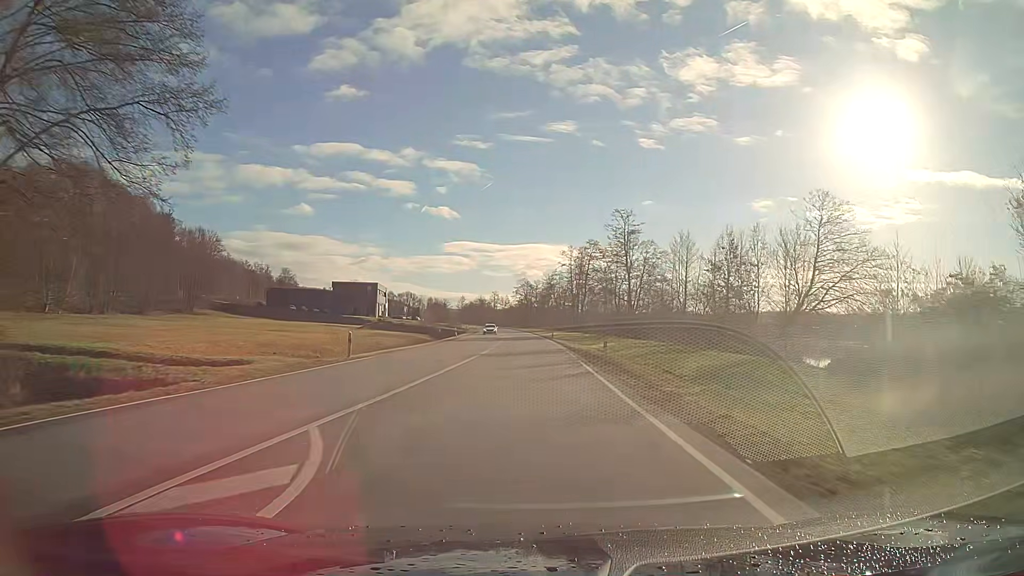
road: primary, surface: asphalt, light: Day
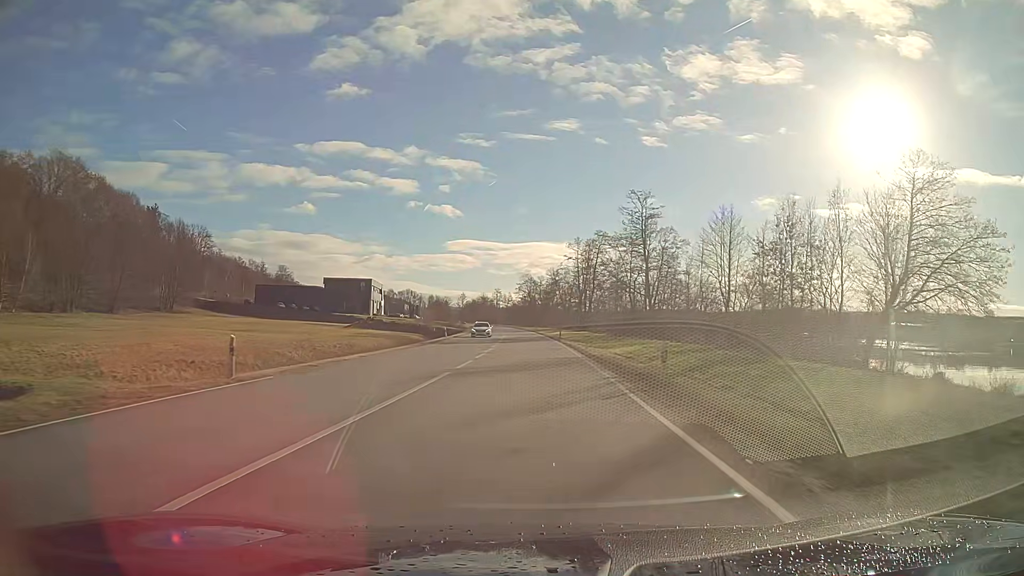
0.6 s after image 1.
(0.0, +11.3) m; 0°
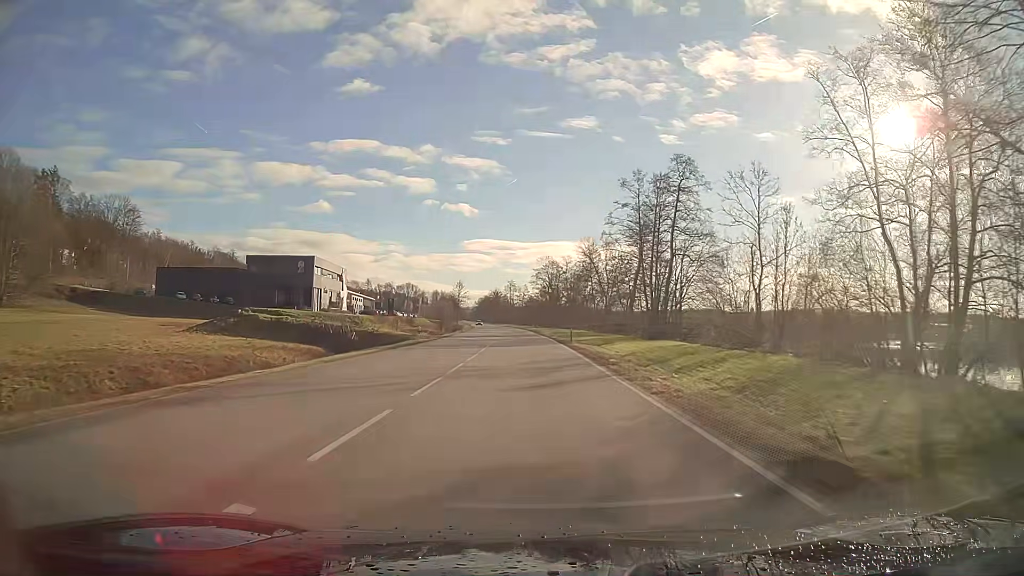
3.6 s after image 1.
(-0.9, +61.4) m; -2°
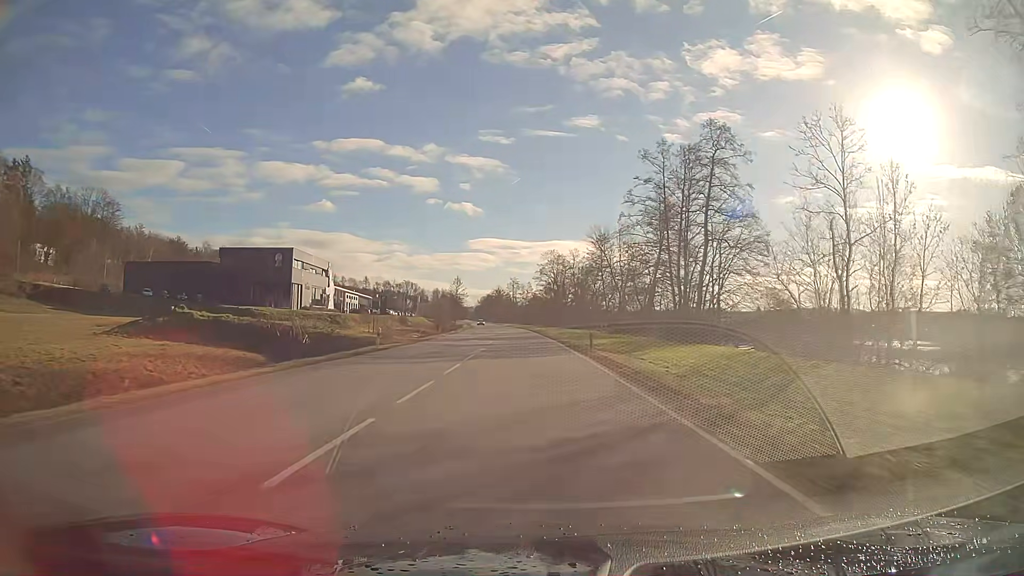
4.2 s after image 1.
(0.0, +12.9) m; 0°
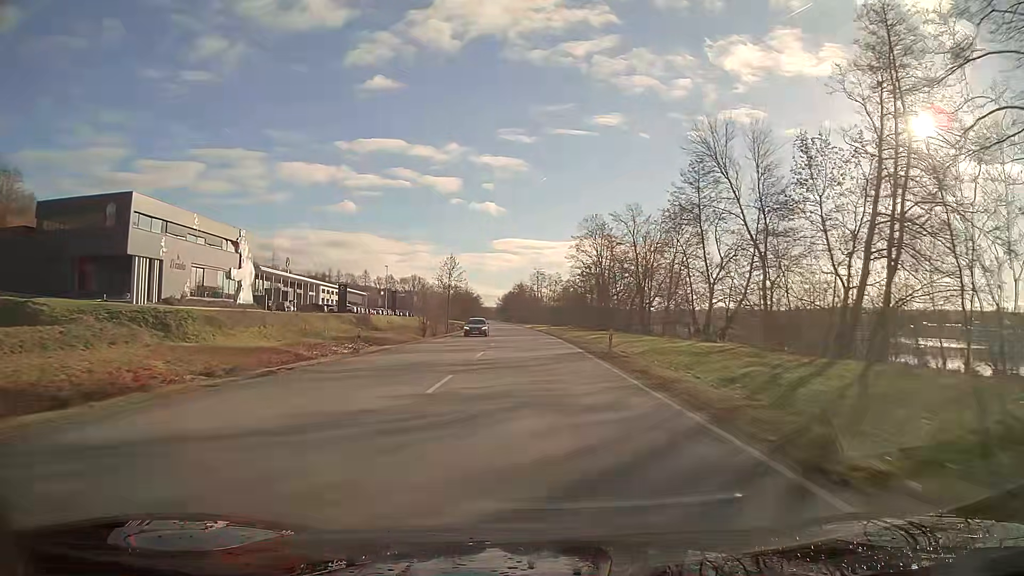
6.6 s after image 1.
(-1.0, +52.9) m; -2°
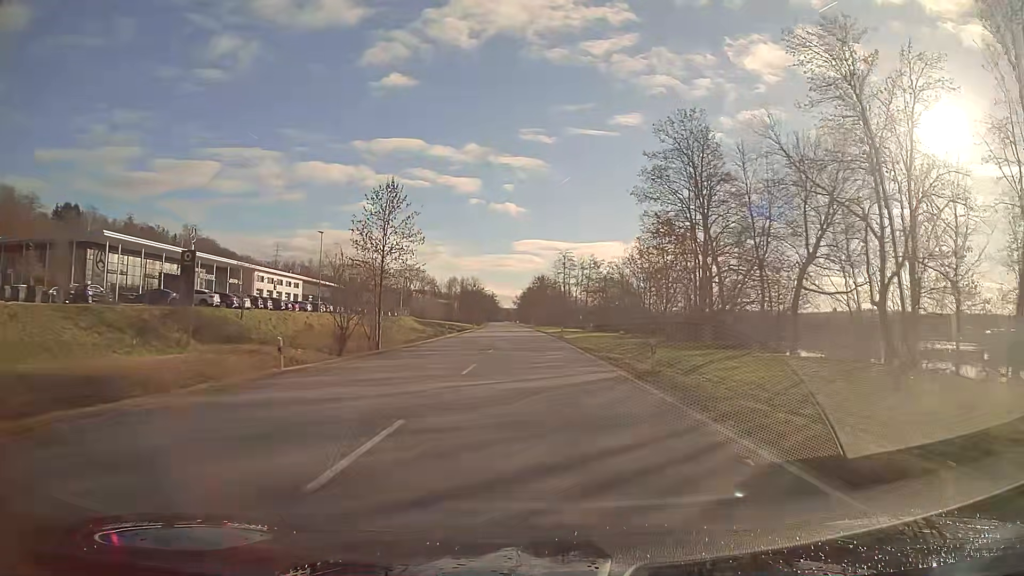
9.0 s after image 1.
(-0.9, +55.5) m; -2°
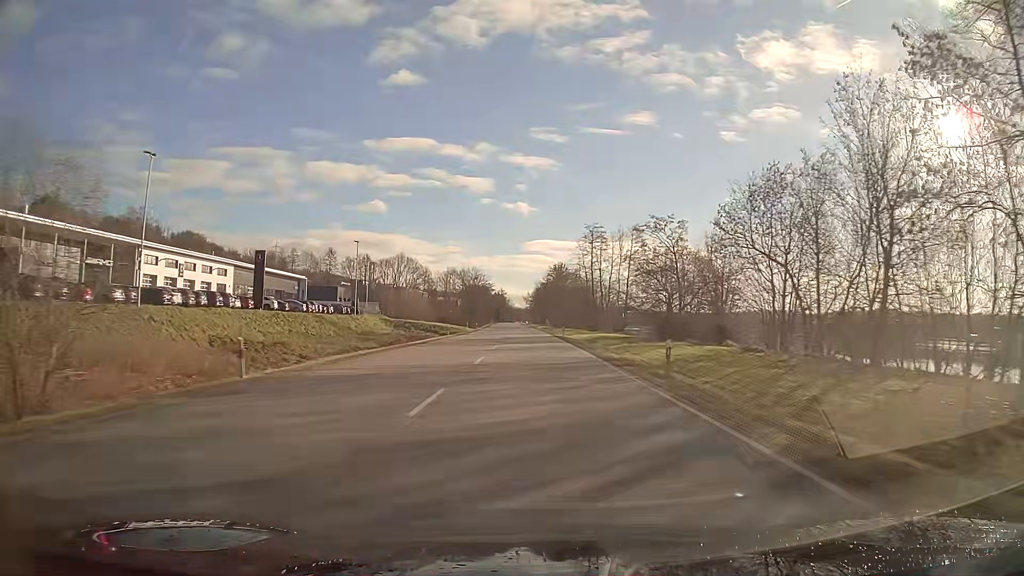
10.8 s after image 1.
(-0.5, +43.9) m; -1°
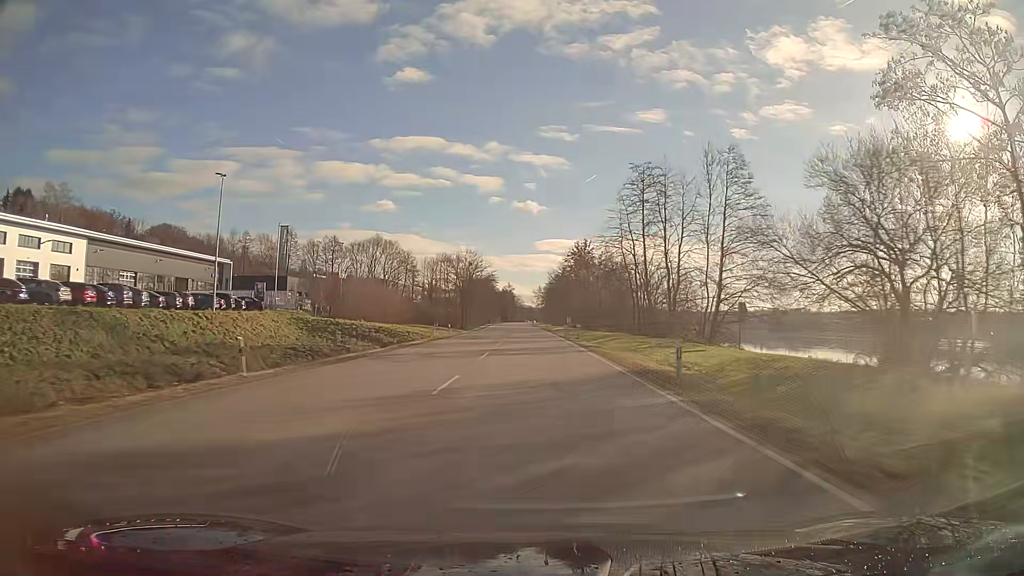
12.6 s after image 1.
(-0.4, +45.2) m; -1°
(0, +10) (0, +20) (0, +30) (0, +40) (0, +50) (-1, +60) (-1, +70) (-1, +80) (-1, +90) (-1, +100) m
